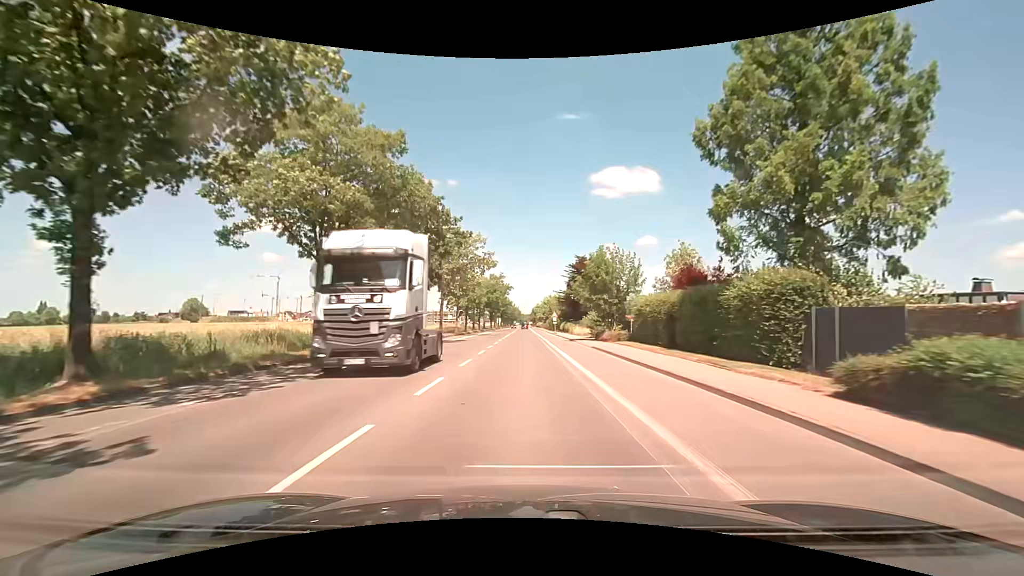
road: secondary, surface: asphalt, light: Day
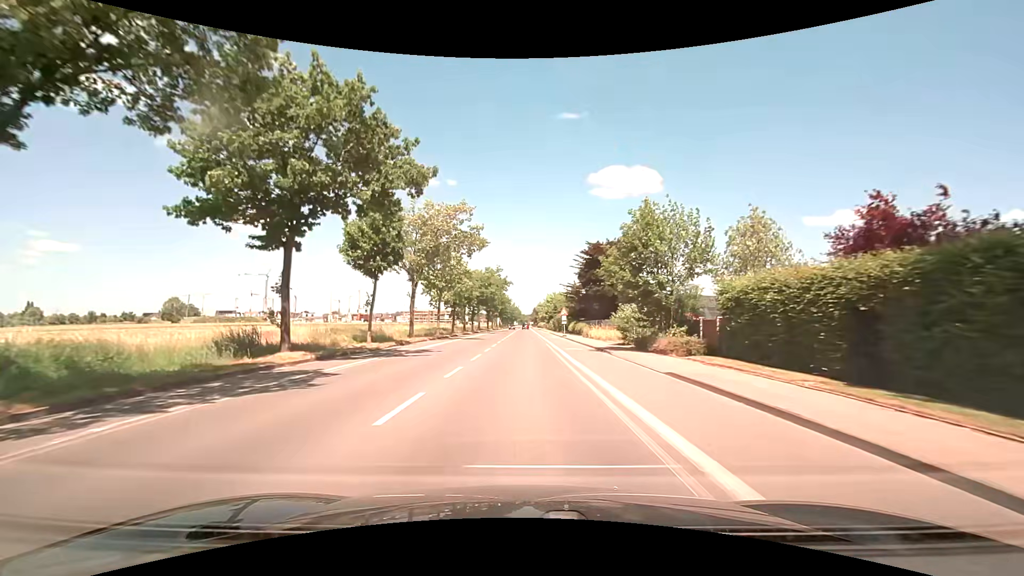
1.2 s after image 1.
(0.0, +15.2) m; 0°
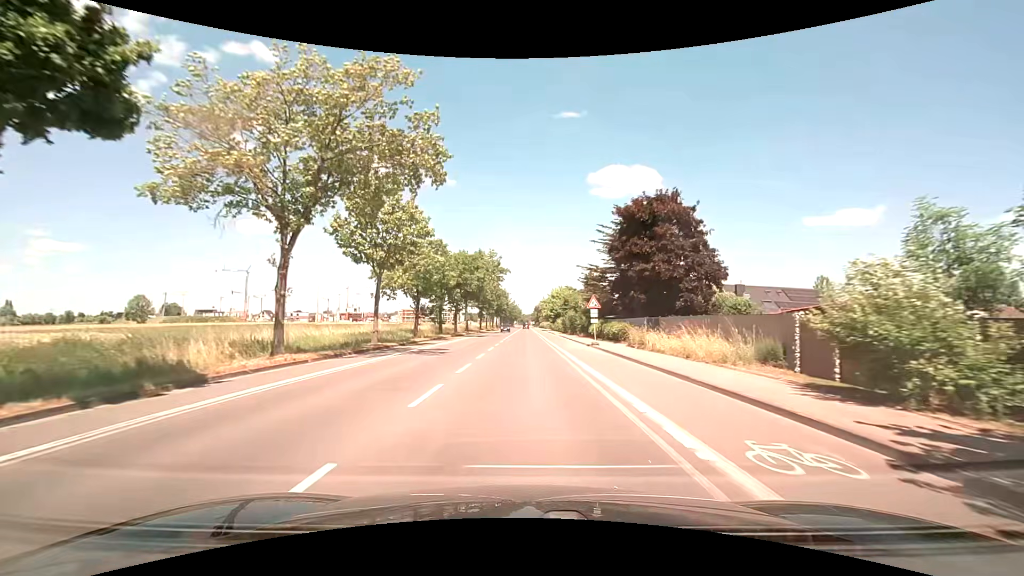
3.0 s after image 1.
(0.0, +22.8) m; 0°
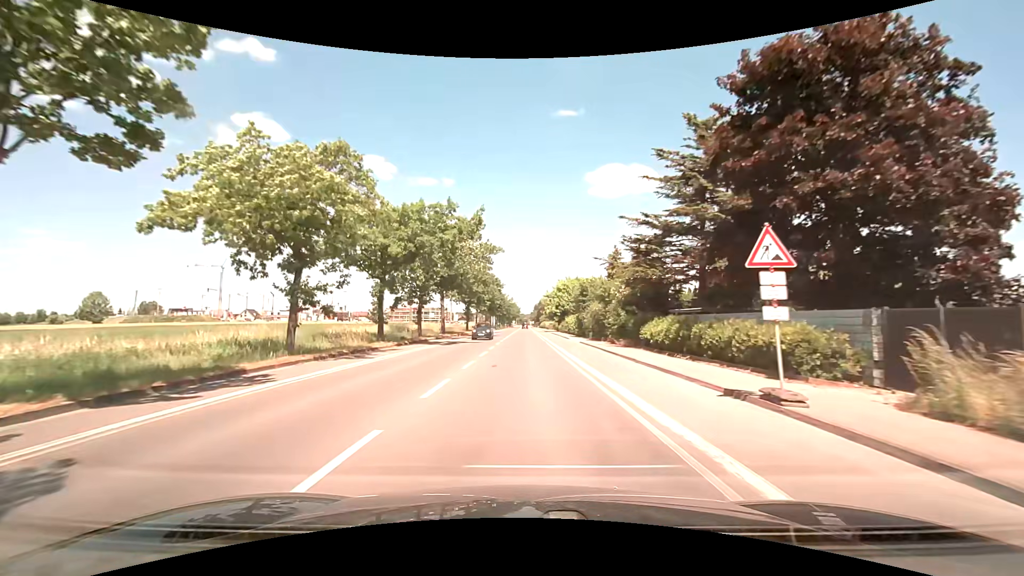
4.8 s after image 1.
(-0.1, +22.8) m; 0°
(0, +10) (0, +20) (0, +30) (0, +40) (0, +50) (0, +60) (0, +70) (0, +80) (0, +90) (0, +100) m
